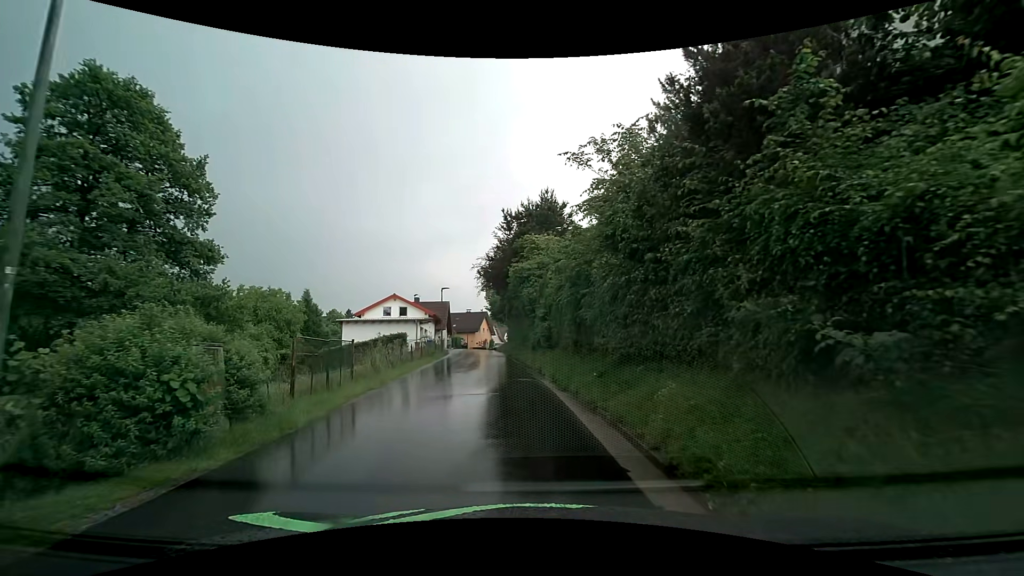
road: residential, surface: asphalt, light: Day
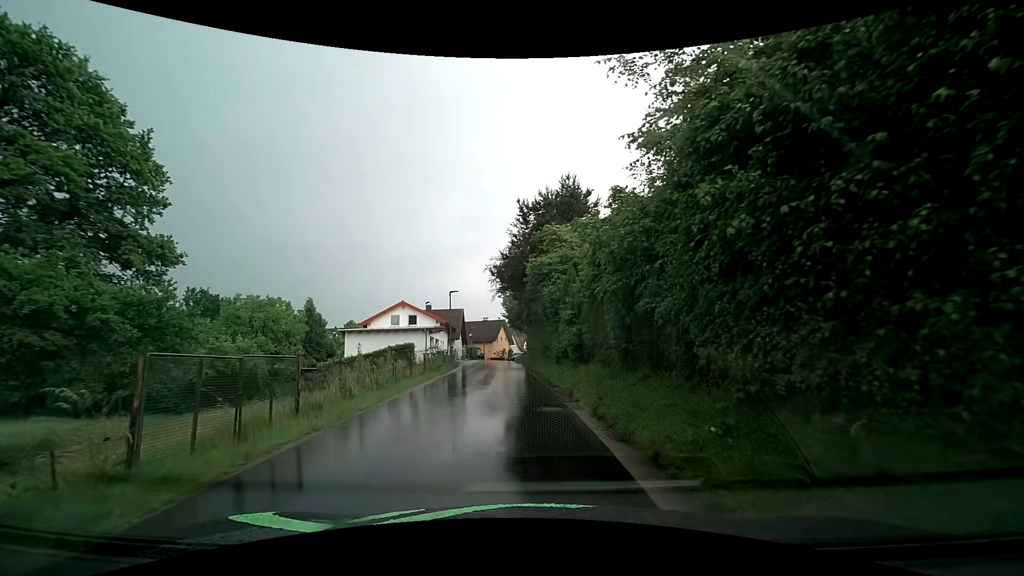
(-0.3, +5.0) m; -5°
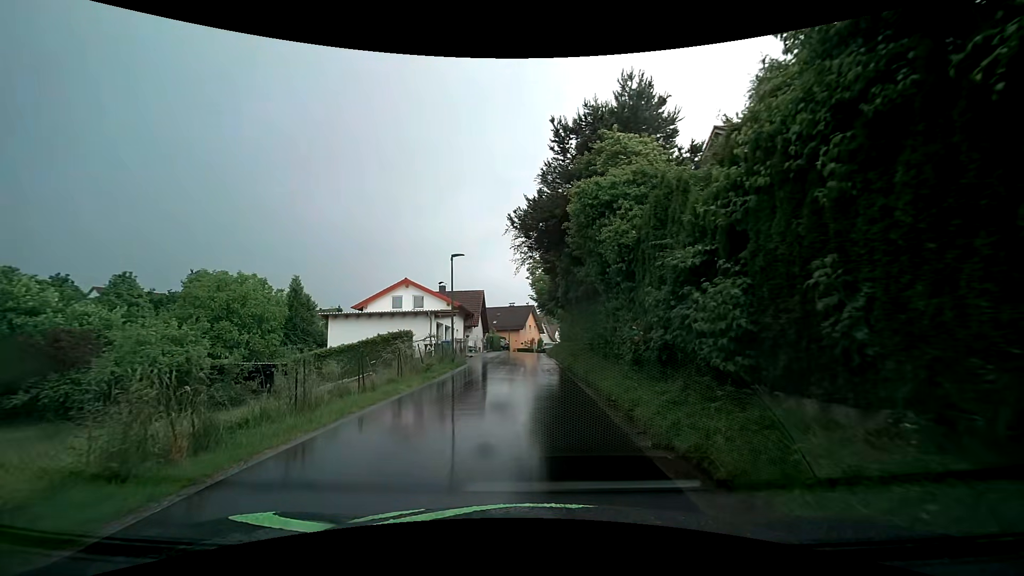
(-0.4, +10.9) m; -2°
(0, +10) (-1, +20) (-1, +30) (-1, +40) (-1, +50) (0, +60) (+2, +70) (+5, +79) (+8, +89) (+10, +99) m
